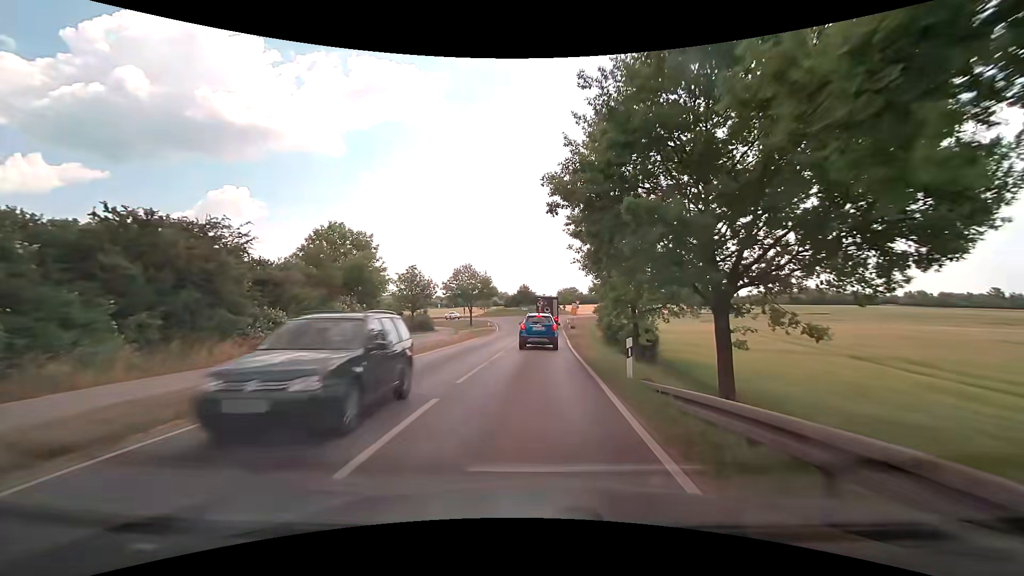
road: secondary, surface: asphalt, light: Day
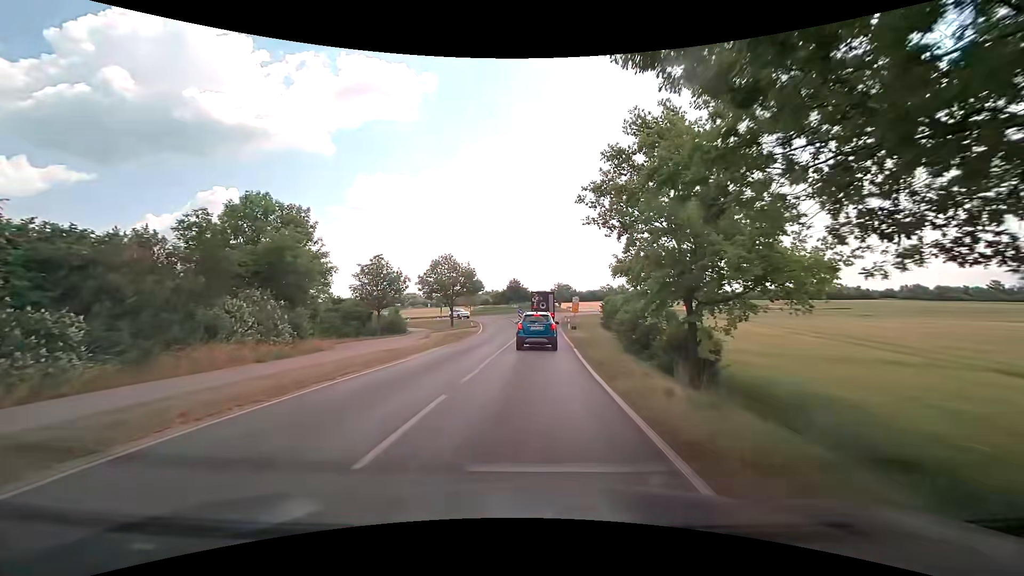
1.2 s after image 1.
(+0.1, +11.4) m; +1°
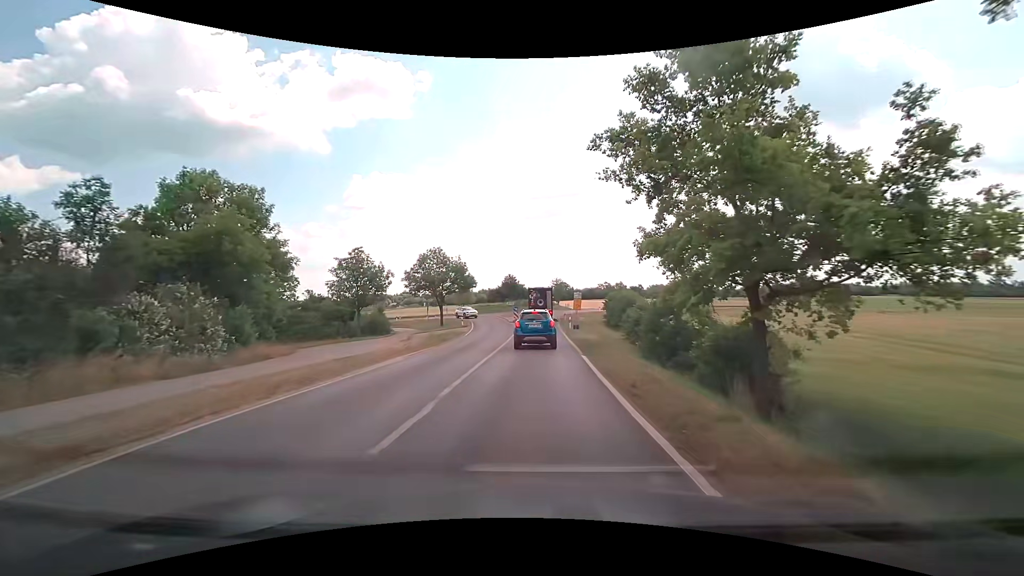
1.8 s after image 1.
(+0.1, +5.3) m; +1°
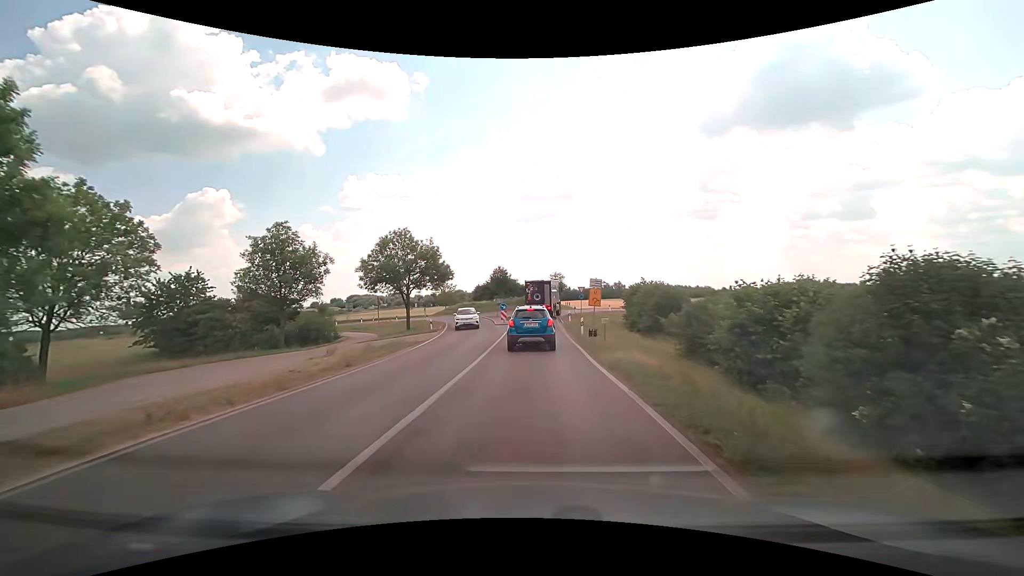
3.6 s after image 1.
(-0.1, +14.2) m; 0°
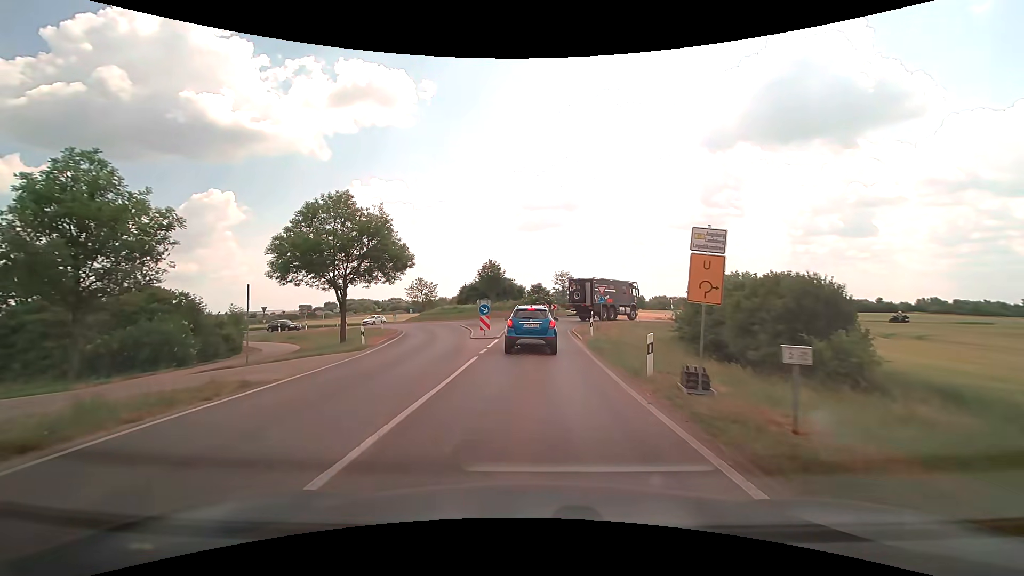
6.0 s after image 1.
(0.0, +16.3) m; 0°
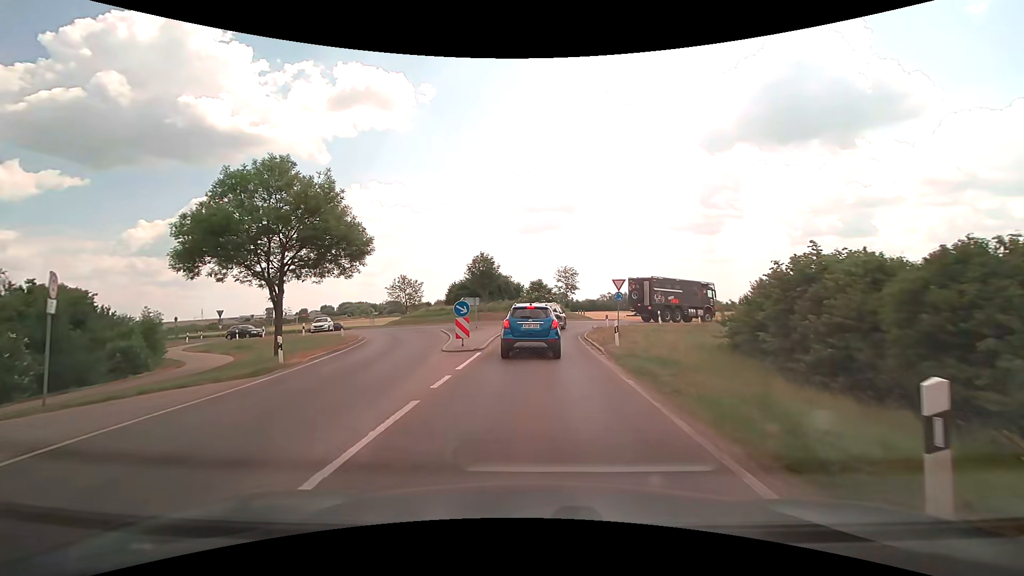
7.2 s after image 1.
(0.0, +7.9) m; 0°
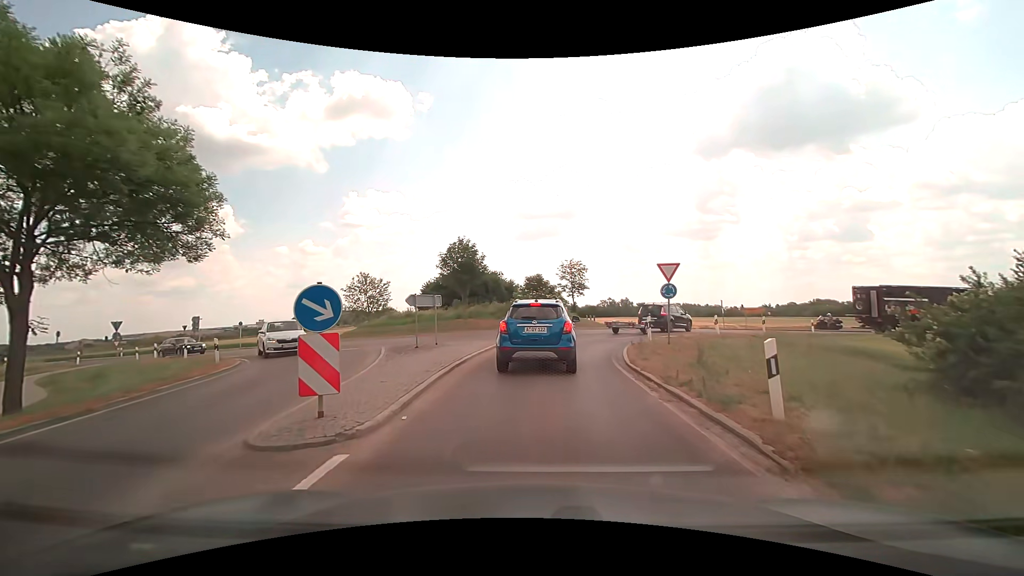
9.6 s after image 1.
(0.0, +11.7) m; 0°
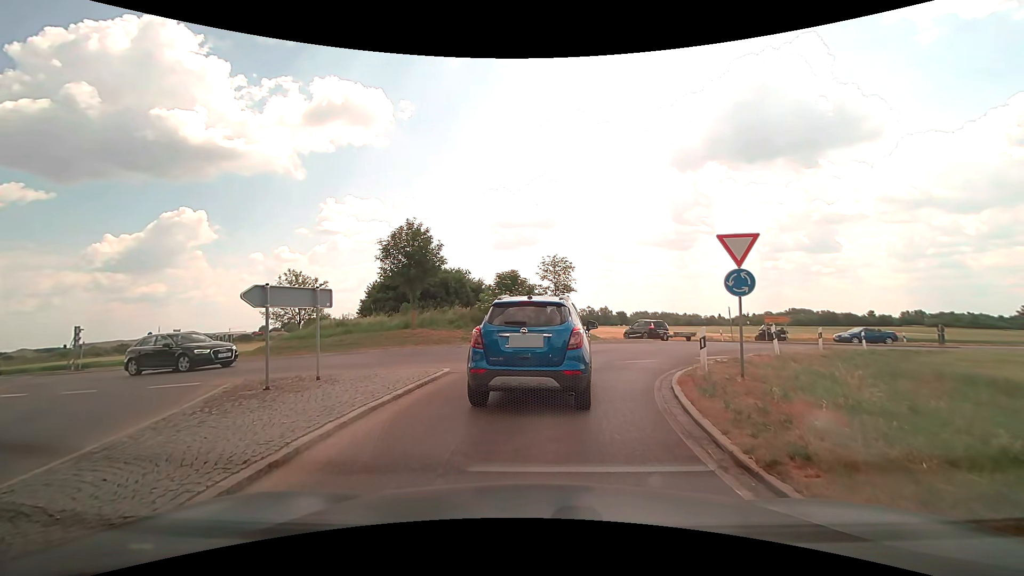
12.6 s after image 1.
(+0.2, +8.1) m; +2°
(+1, +10) (+4, +19) (+10, +27) (+18, +33) (+27, +37) (+37, +39) (+47, +40) (+57, +41) (+67, +42) (+77, +43) m
